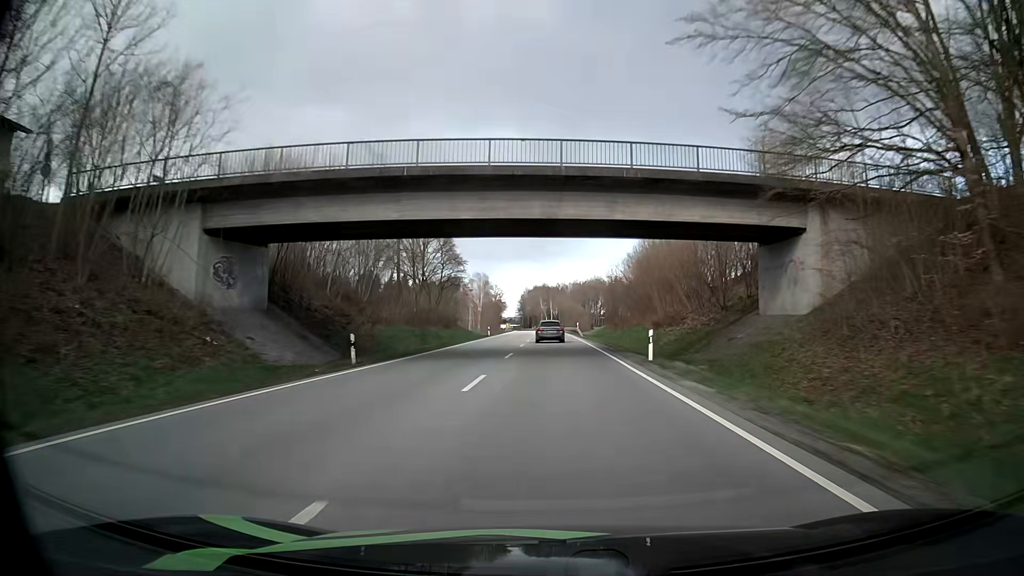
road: primary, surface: asphalt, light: Day
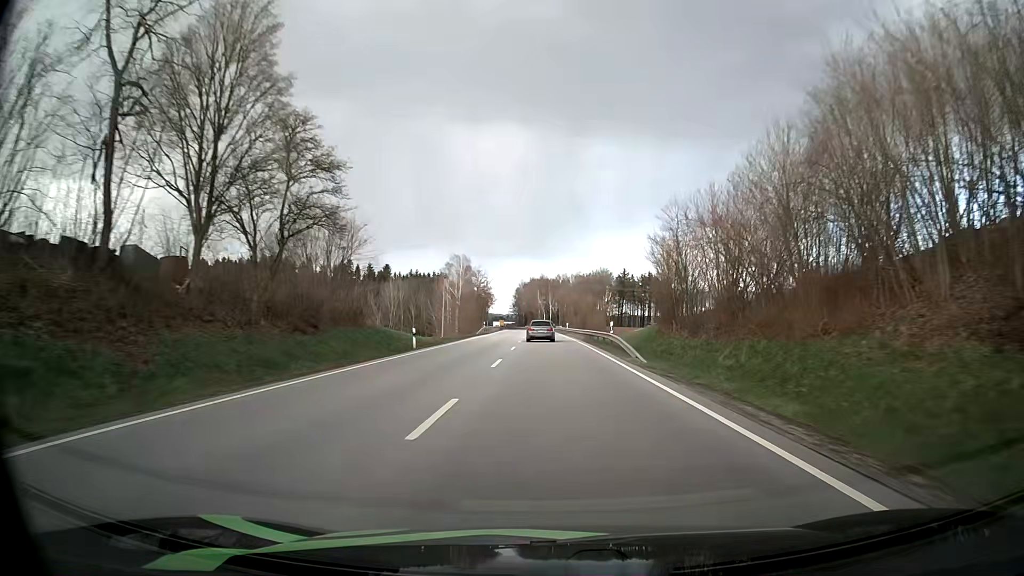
(-0.3, +41.9) m; 0°
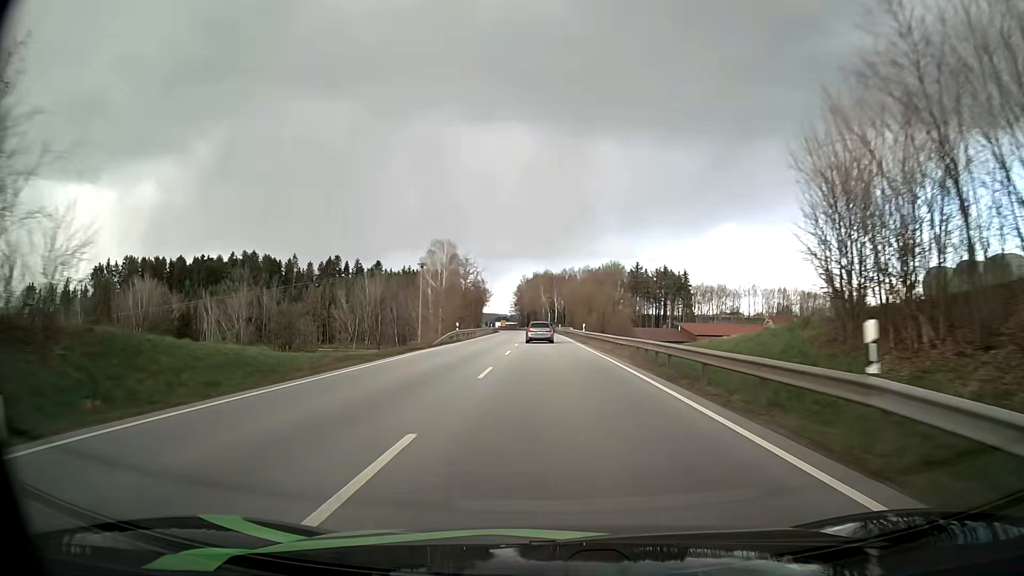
(-0.1, +27.9) m; 0°
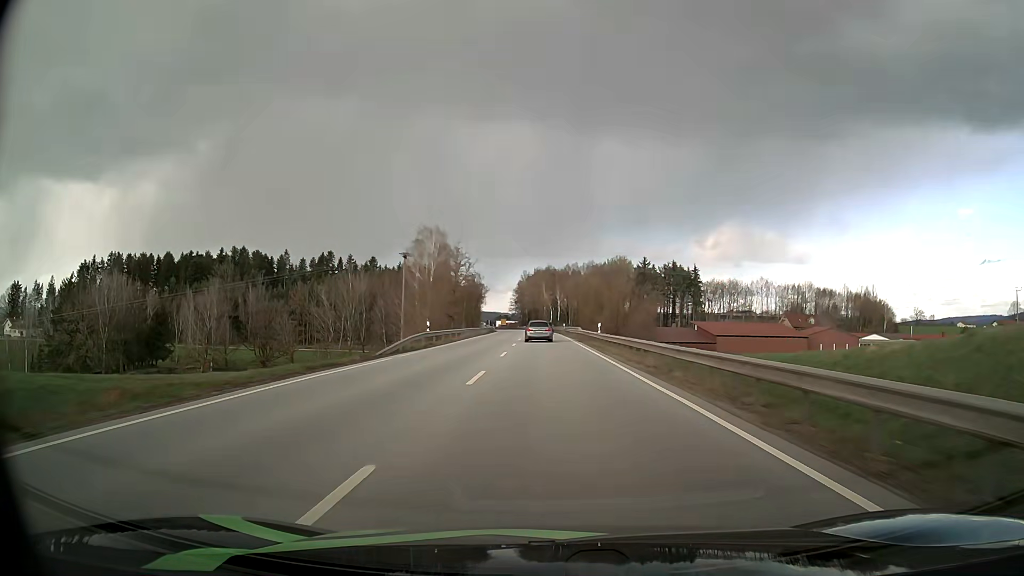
(0.0, +14.0) m; 0°
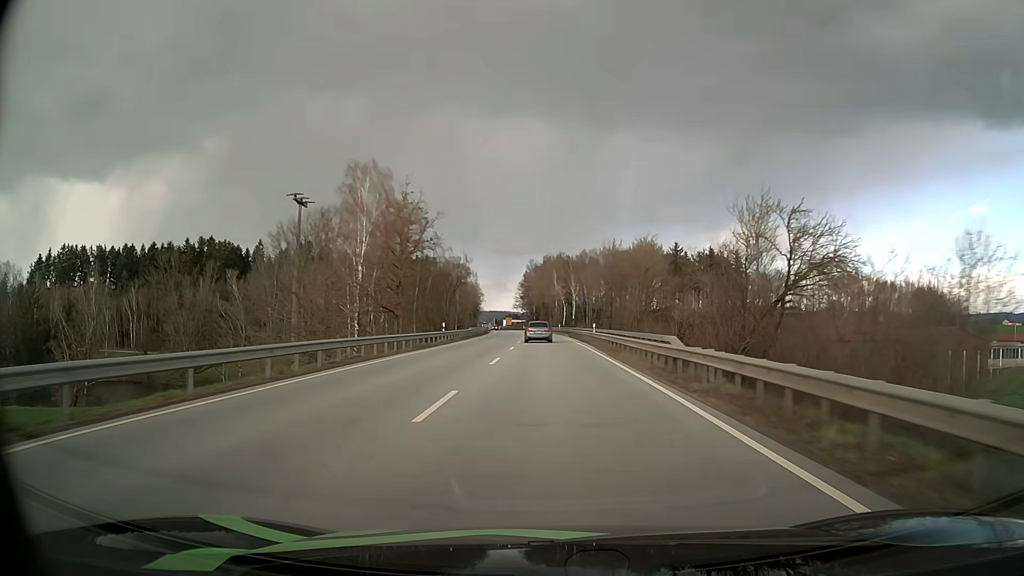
(-0.2, +41.9) m; -1°
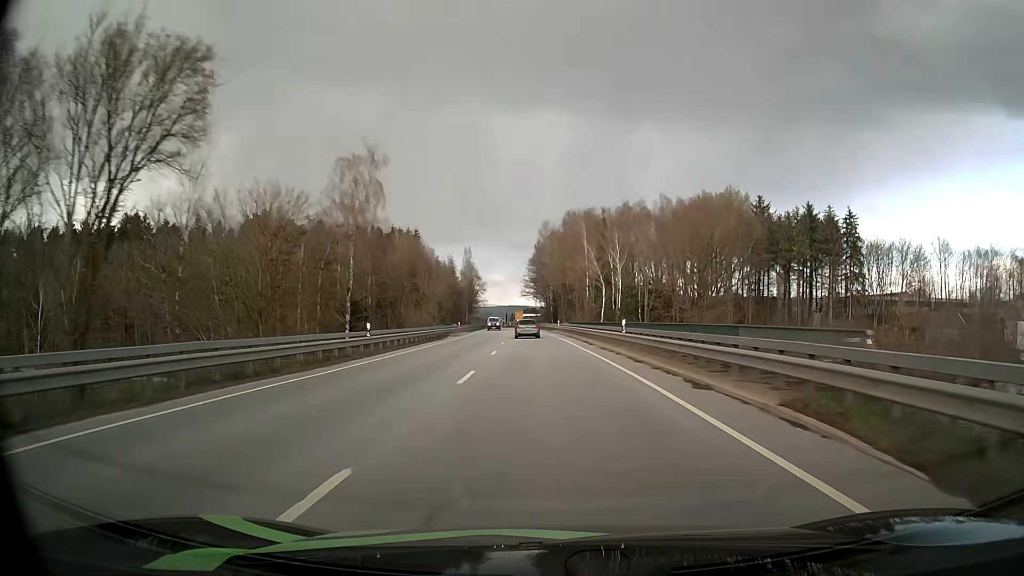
(-0.7, +67.5) m; -2°
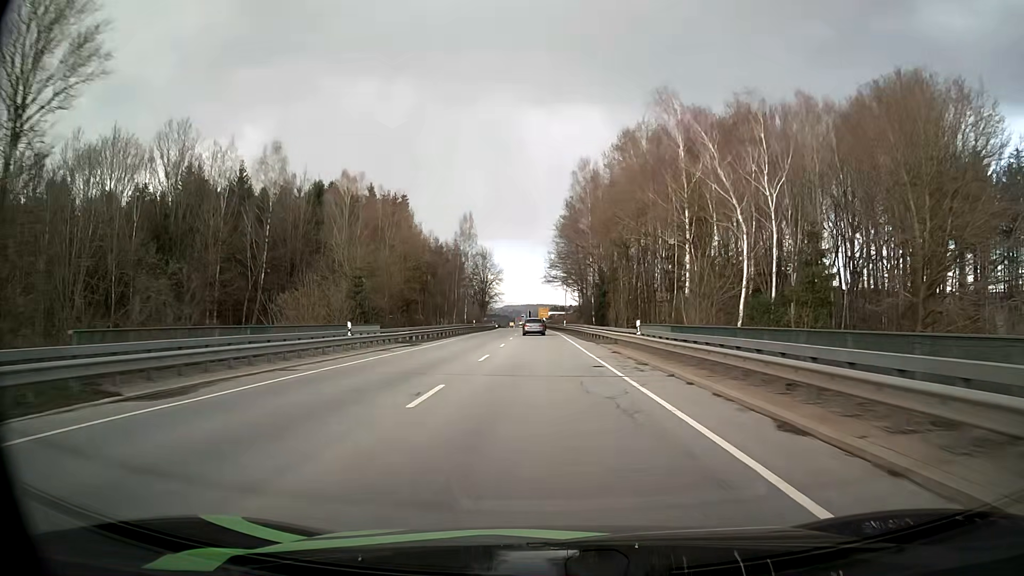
(-1.2, +52.6) m; -2°
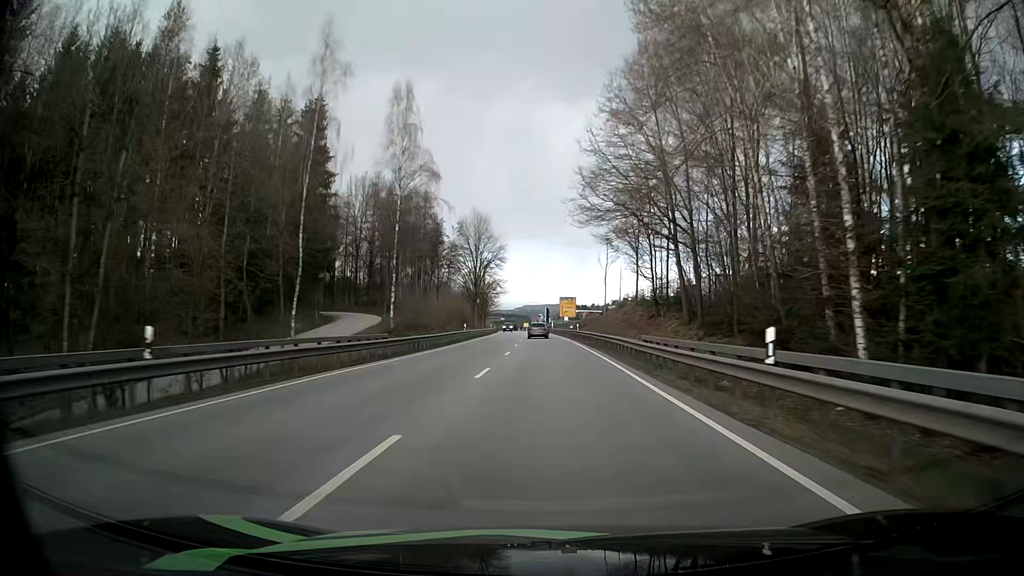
(-1.2, +66.9) m; -2°
(0, +10) (0, +20) (0, +30) (0, +40) (0, +50) (-1, +60) (-1, +70) (-1, +80) (-2, +90) (-2, +100) m
